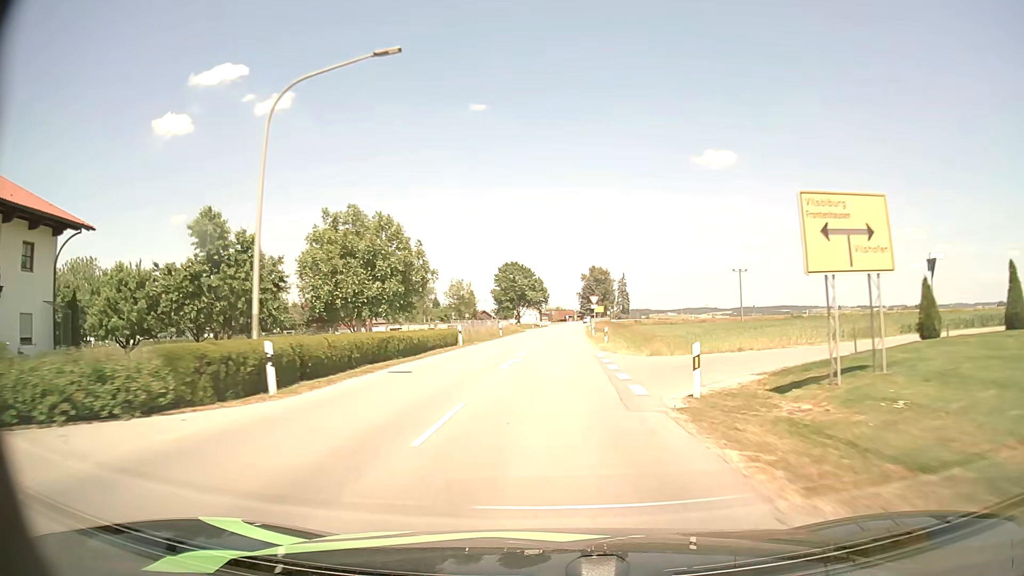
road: secondary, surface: asphalt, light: Day
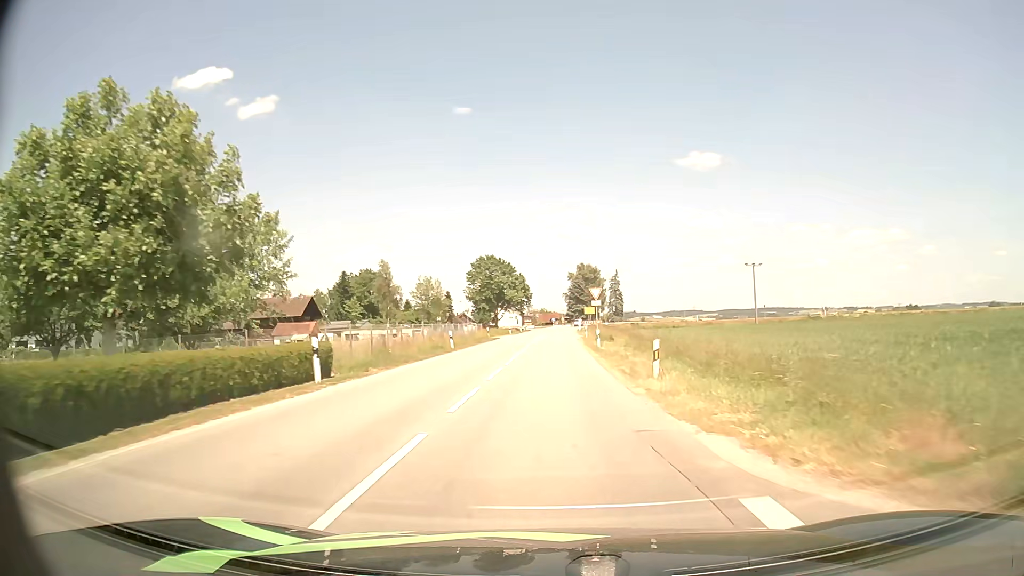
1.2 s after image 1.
(+0.3, +20.9) m; +1°
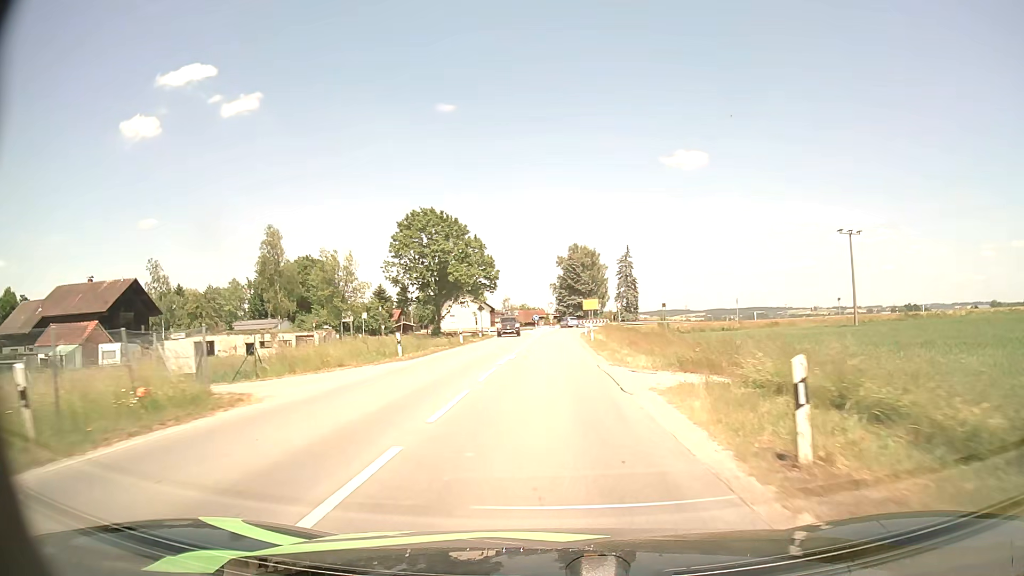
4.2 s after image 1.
(+0.6, +48.8) m; +1°
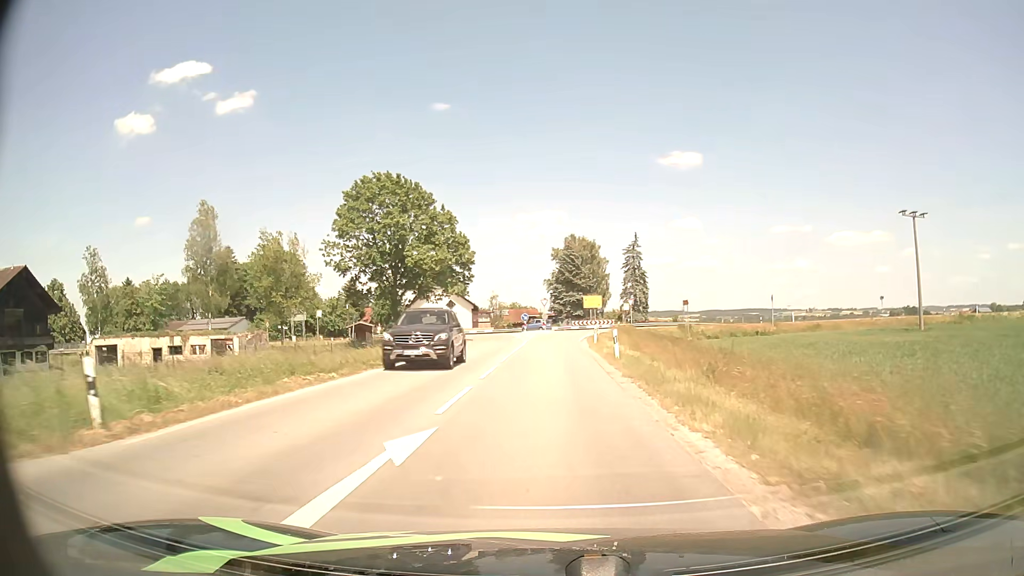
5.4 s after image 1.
(+0.1, +17.0) m; +1°
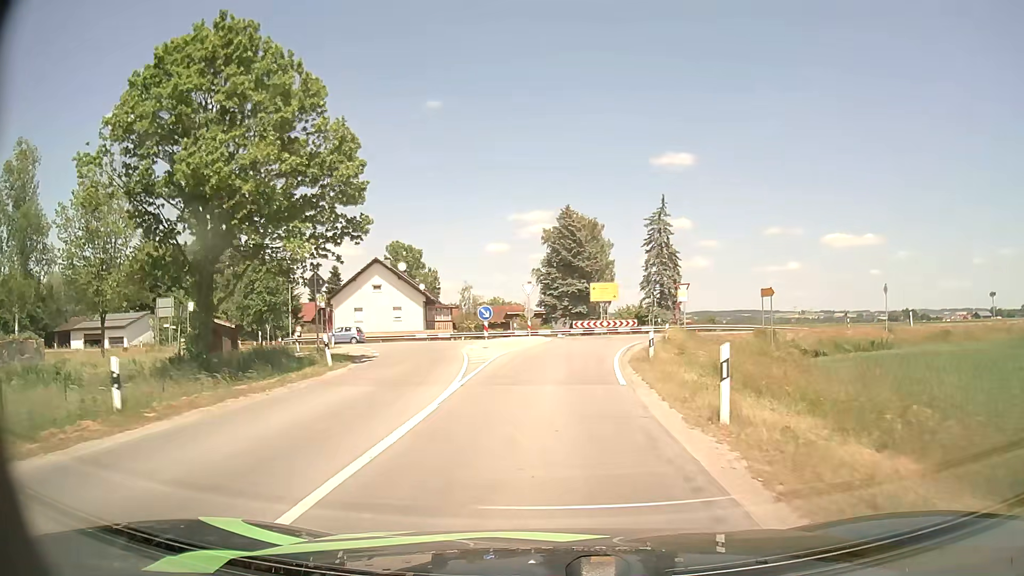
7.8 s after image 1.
(+0.2, +28.4) m; +1°
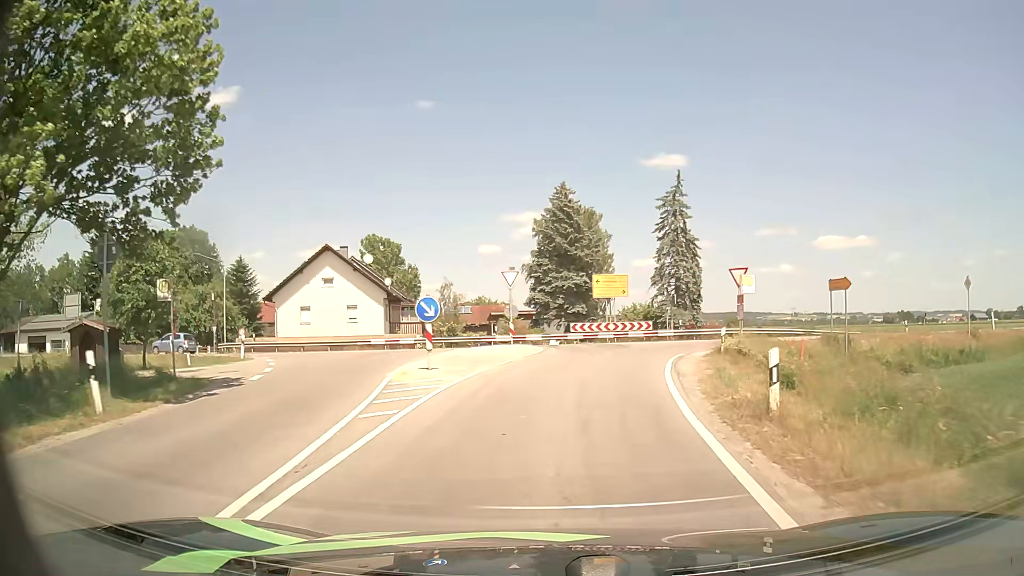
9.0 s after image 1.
(0.0, +11.6) m; 0°
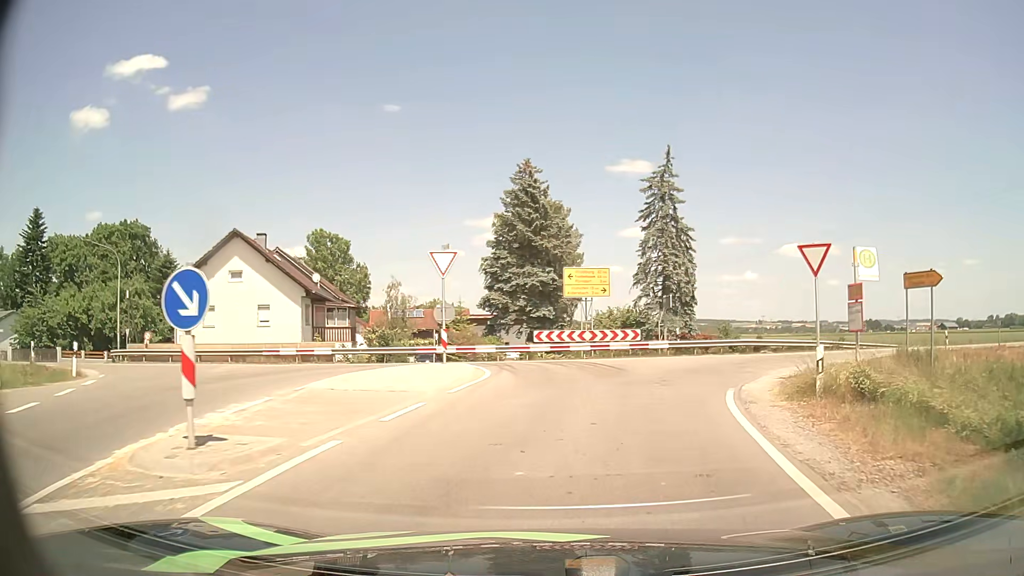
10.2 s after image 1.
(+0.2, +9.7) m; +2°
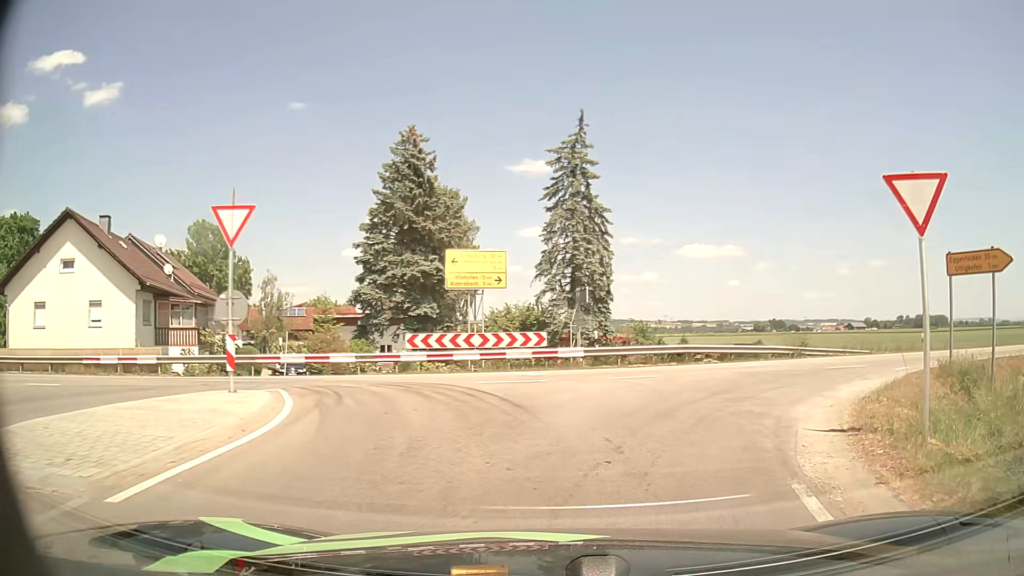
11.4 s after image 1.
(+0.6, +7.6) m; +10°
(+1, +10) (+7, +18) (+16, +23) (+25, +26) (+35, +29) (+44, +32) (+54, +35) (+63, +38) (+73, +42) (+82, +45) m
